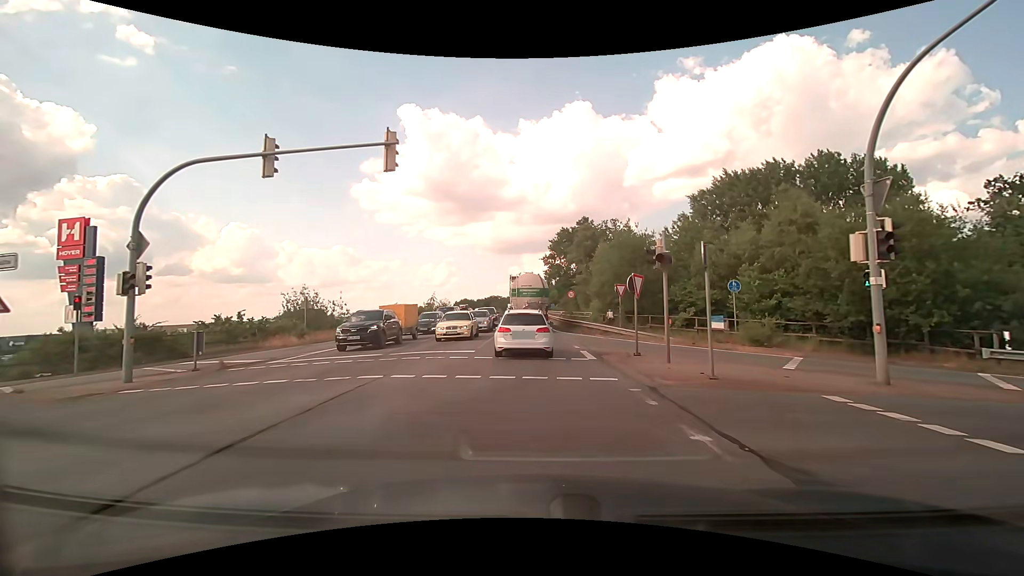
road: primary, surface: asphalt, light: Day
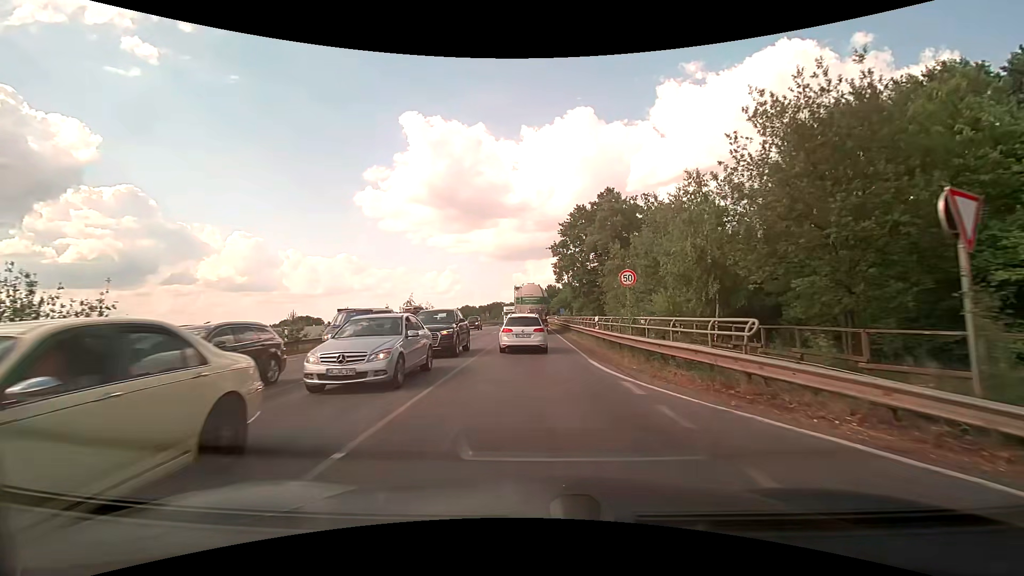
(-0.2, +22.4) m; -1°
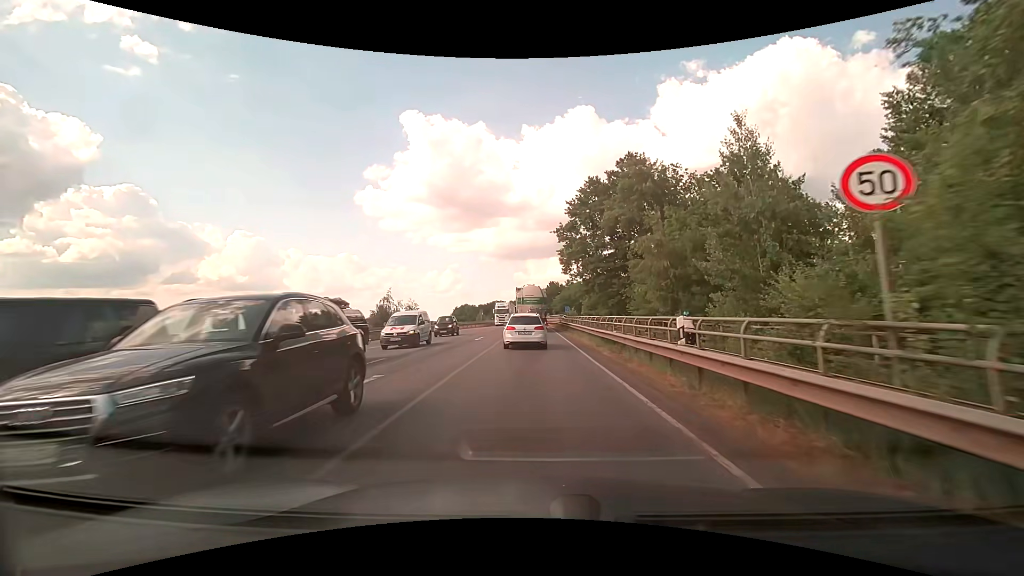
(0.0, +12.7) m; 0°
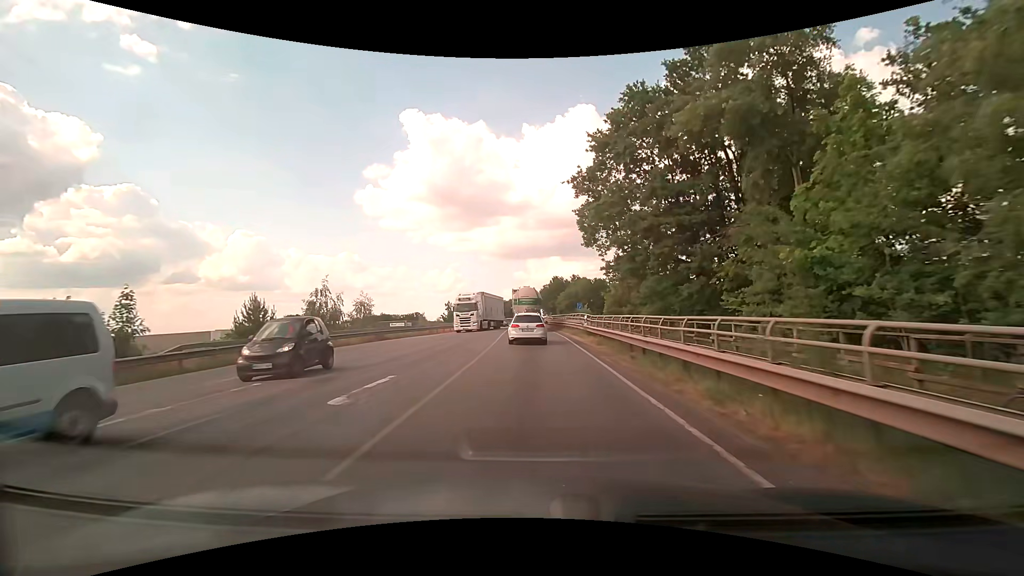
(-0.2, +20.8) m; -1°
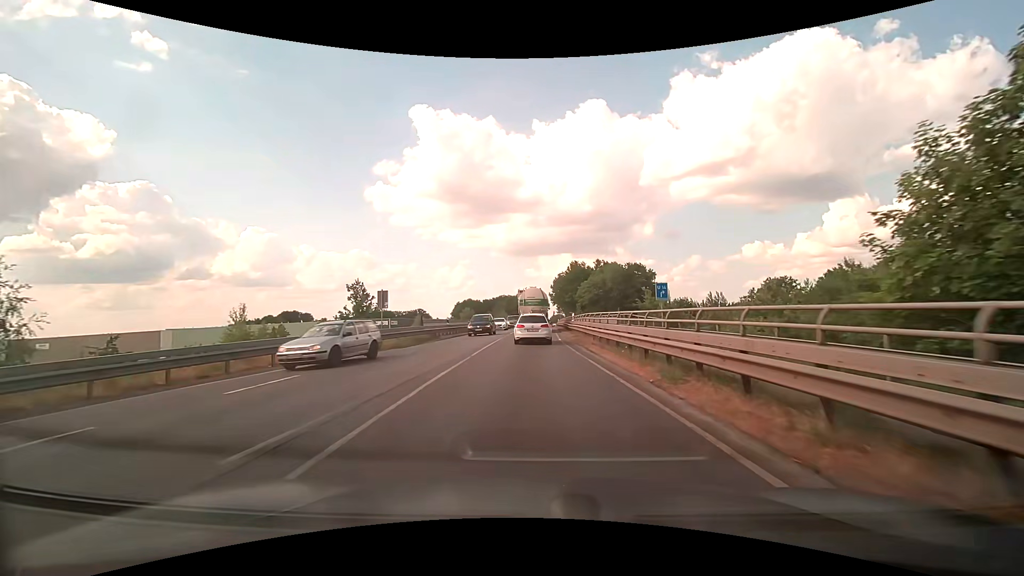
(-0.3, +37.2) m; -1°
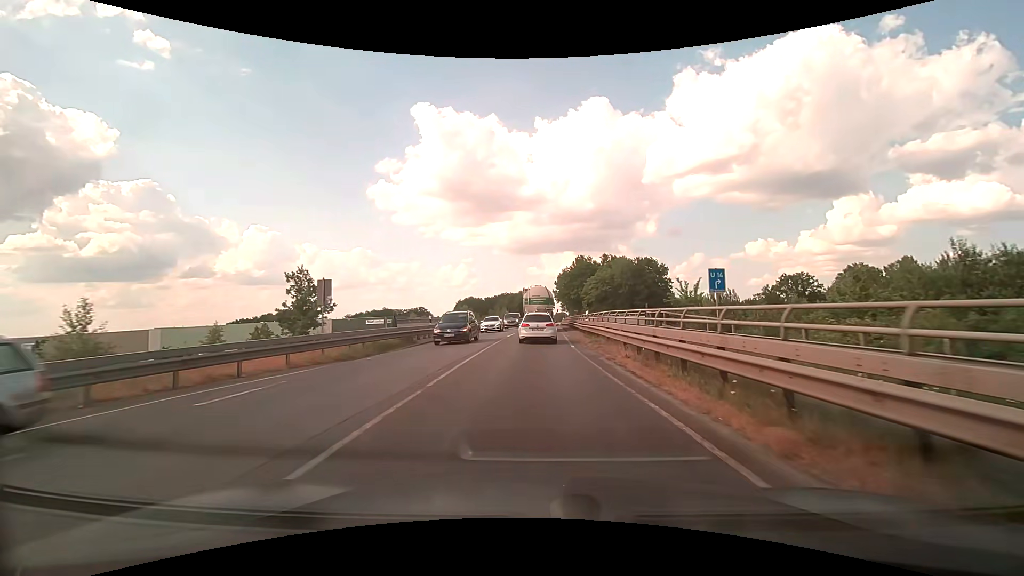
(0.0, +7.5) m; 0°
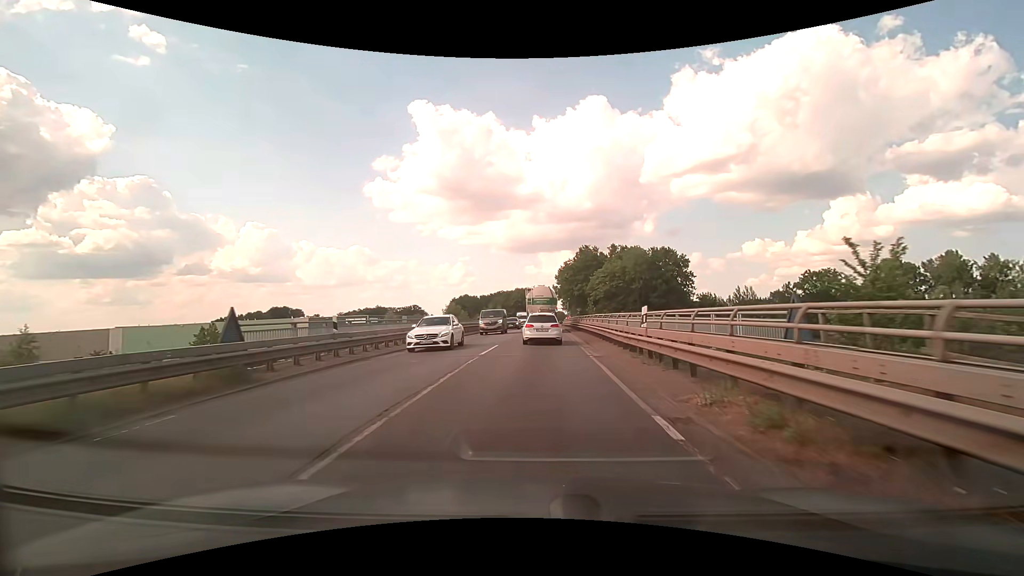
(0.0, +14.6) m; 0°
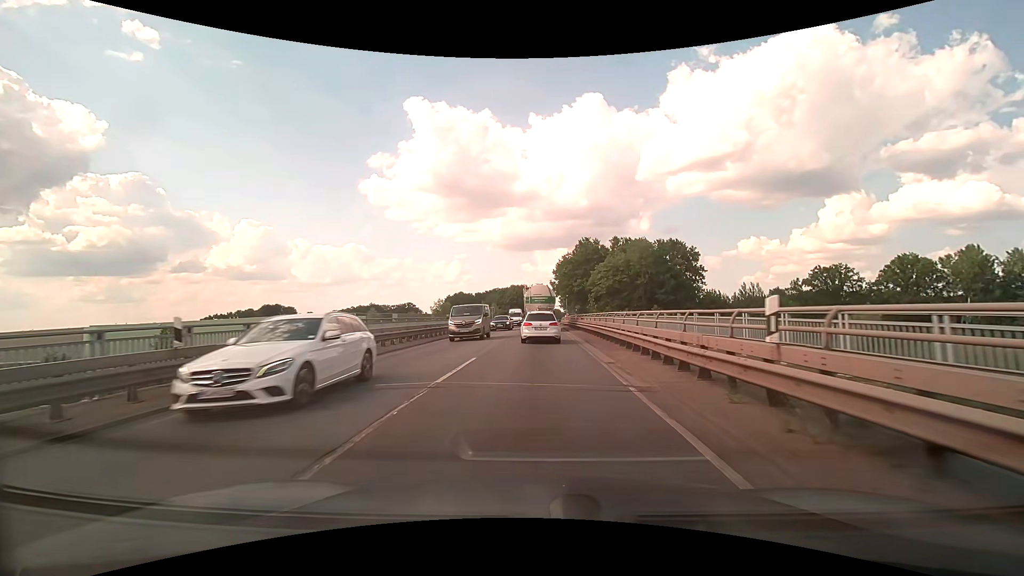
(0.0, +7.1) m; 0°
